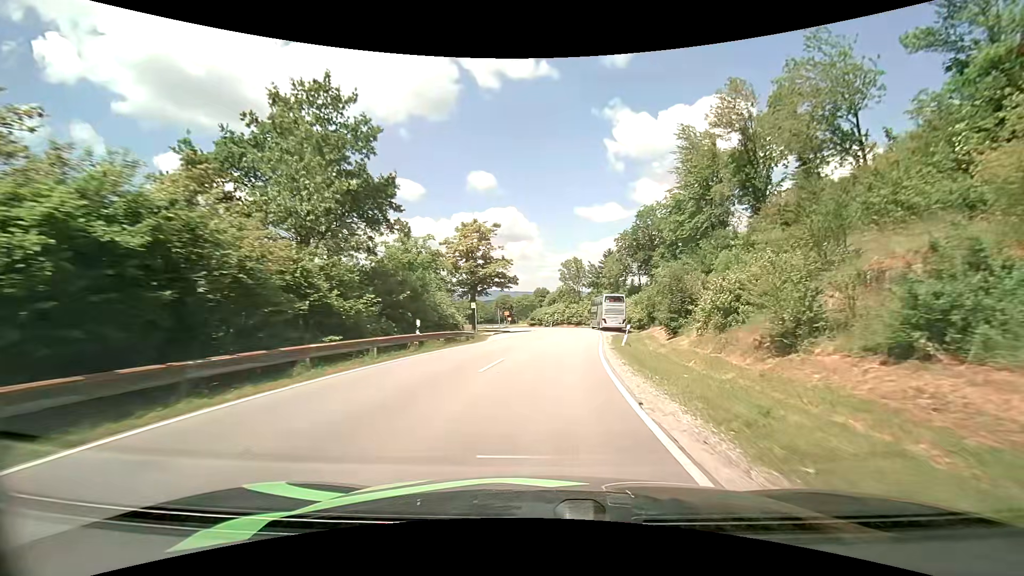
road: tertiary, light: Day
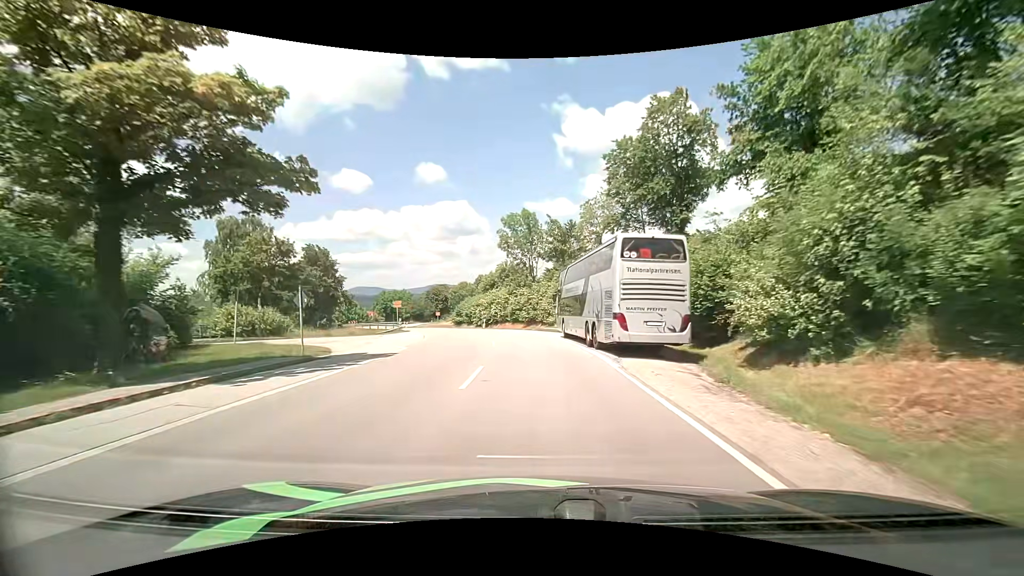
(+3.0, +38.9) m; +6°
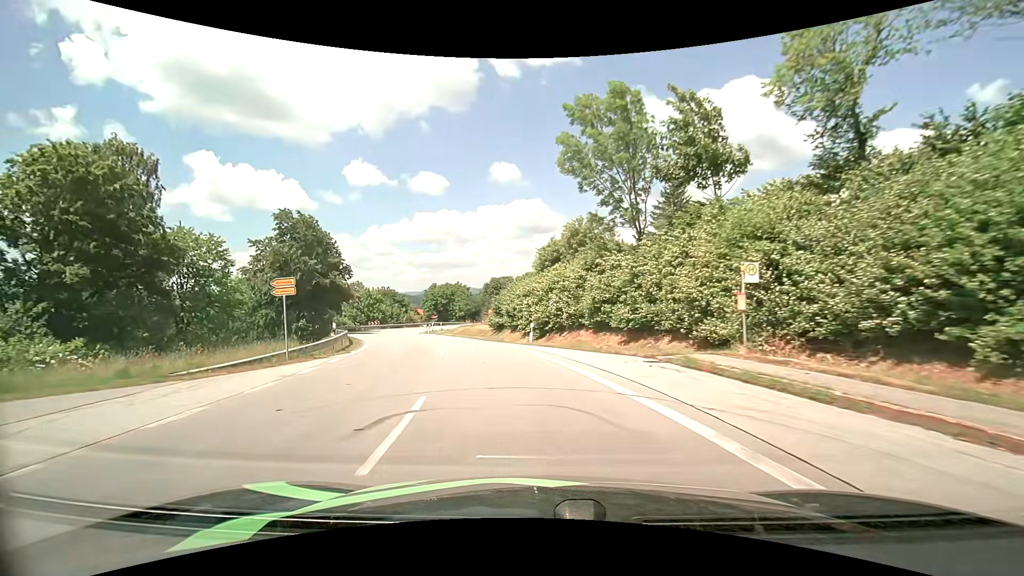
(-1.4, +29.1) m; -8°
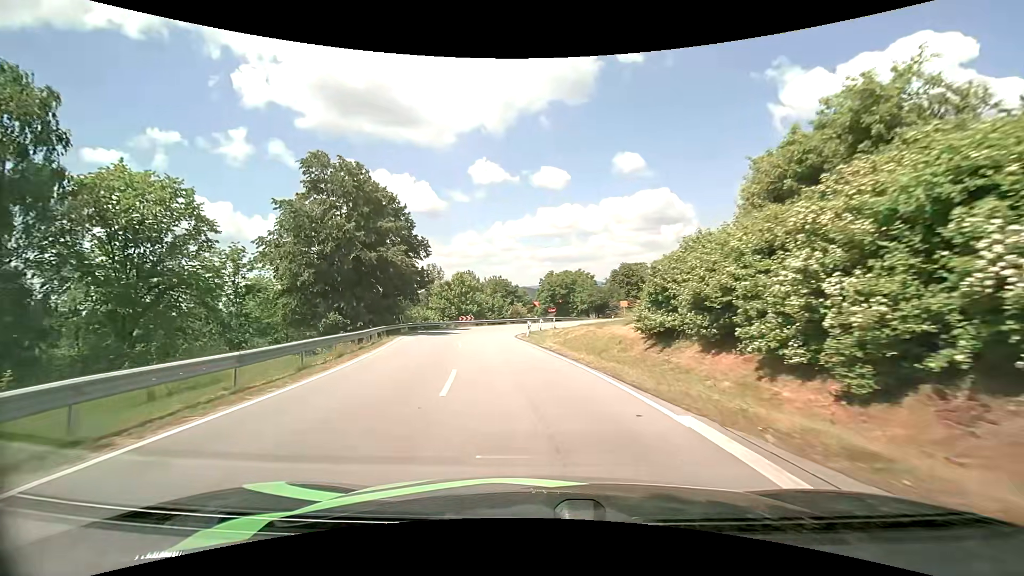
(-2.8, +20.5) m; -15°
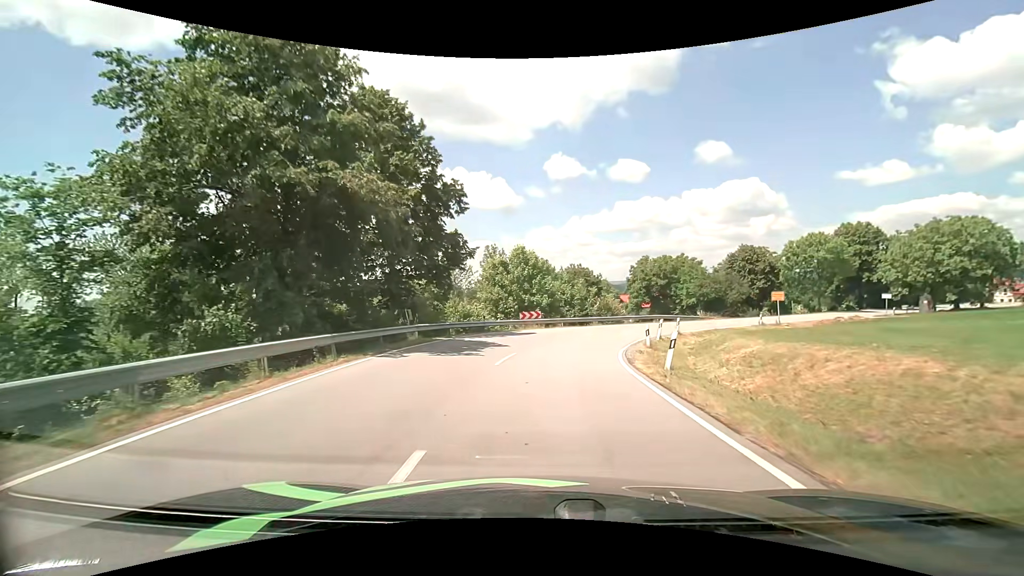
(-1.8, +19.5) m; -10°
(0, +10) (+2, +20) (+5, +29) (+10, +38) (+16, +45) (+24, +52) (+31, +59) (+39, +65) (+47, +72) (+54, +78) m
